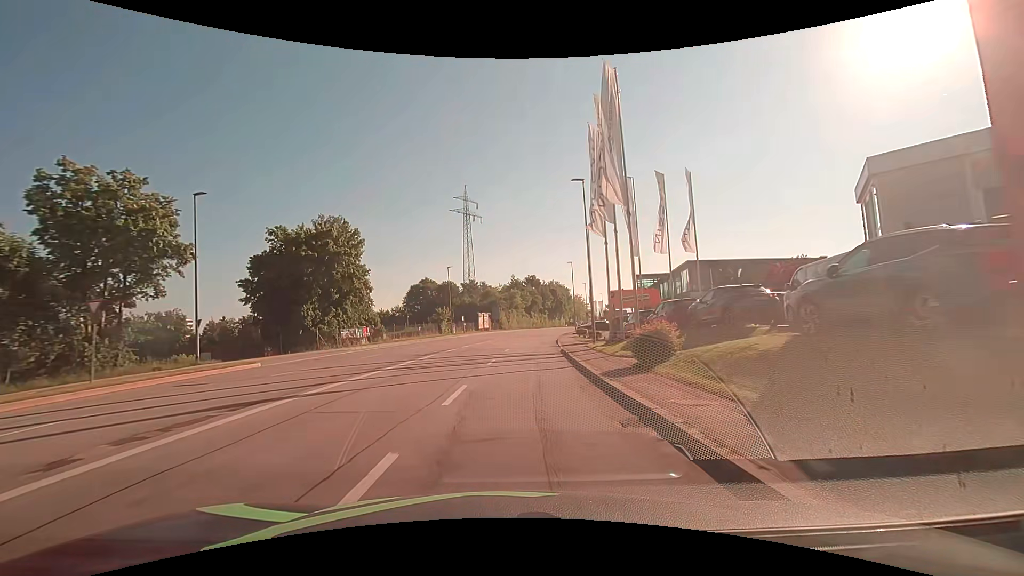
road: tertiary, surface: asphalt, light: Day
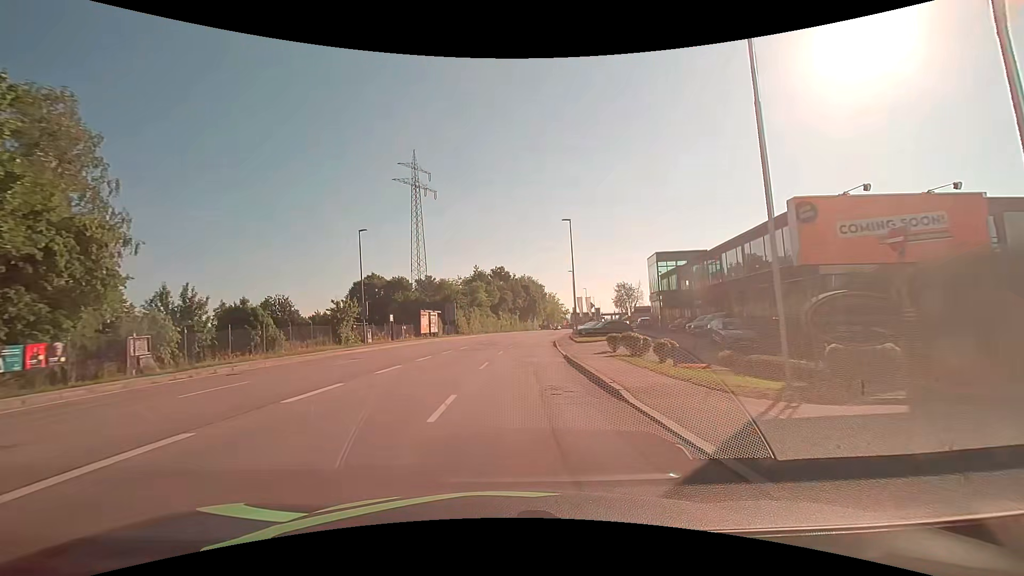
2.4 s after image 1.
(+1.2, +30.3) m; +4°
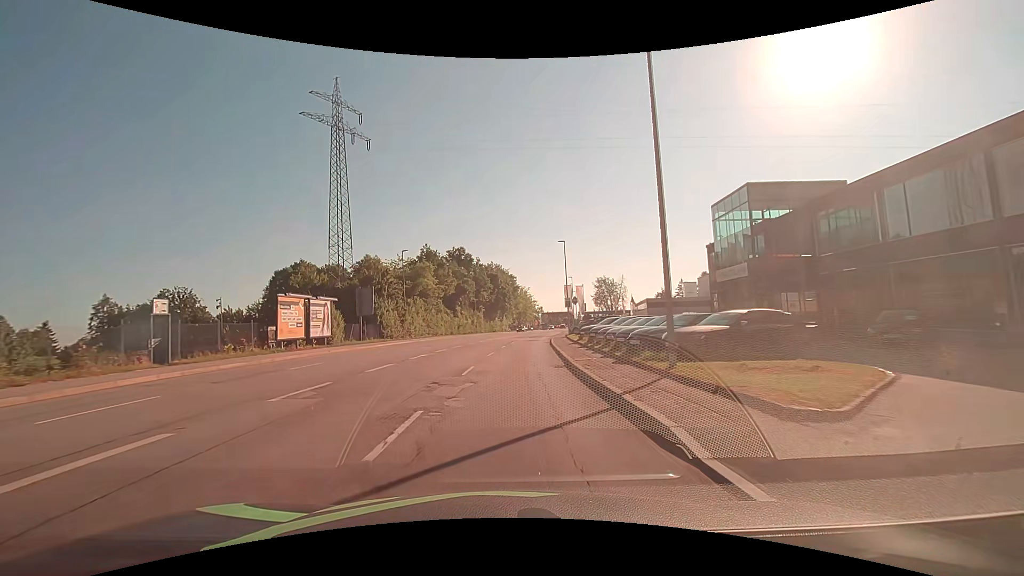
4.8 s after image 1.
(+1.0, +30.4) m; +3°
